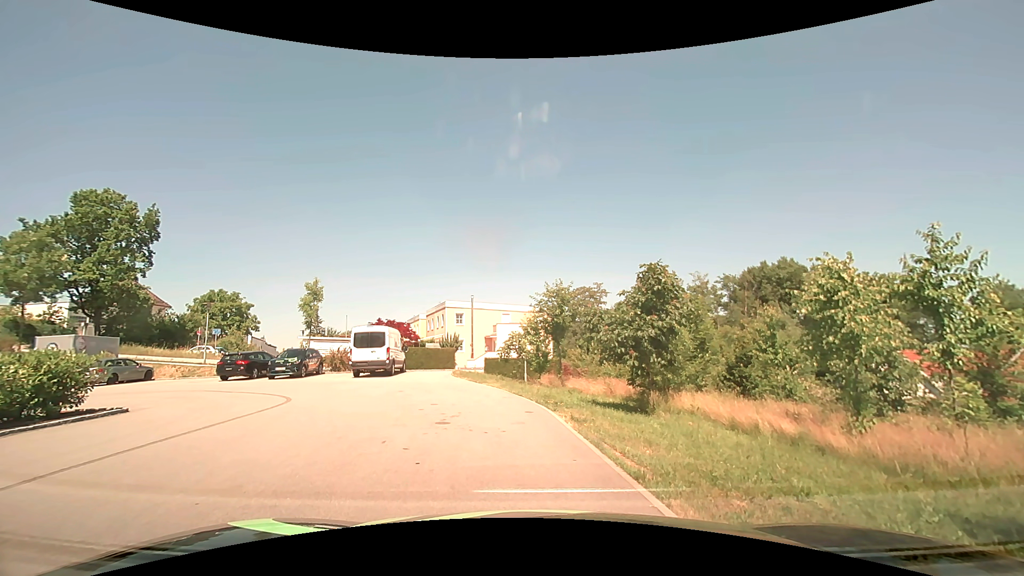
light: Day
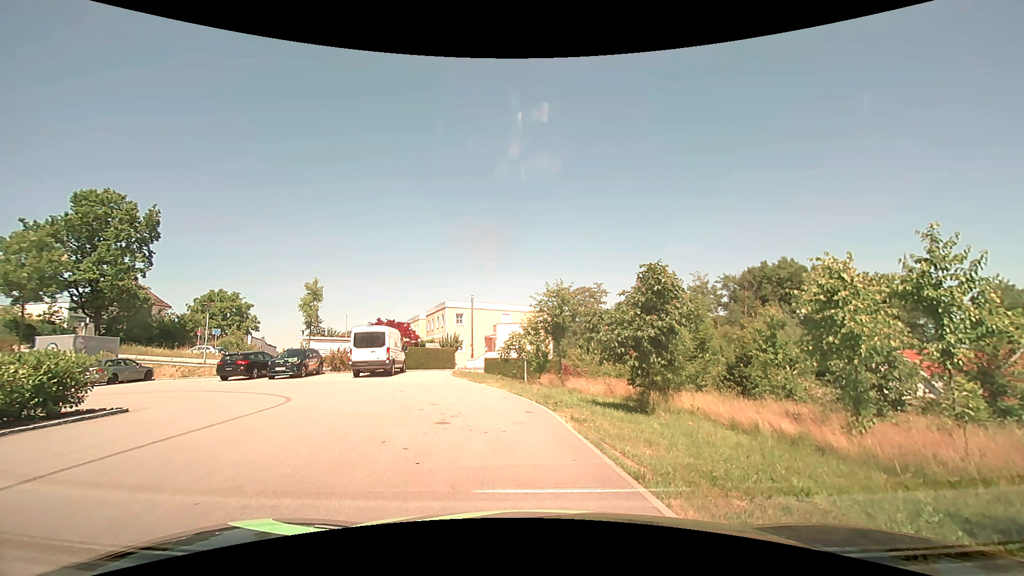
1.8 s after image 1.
(0.0, 0.0) m; 0°
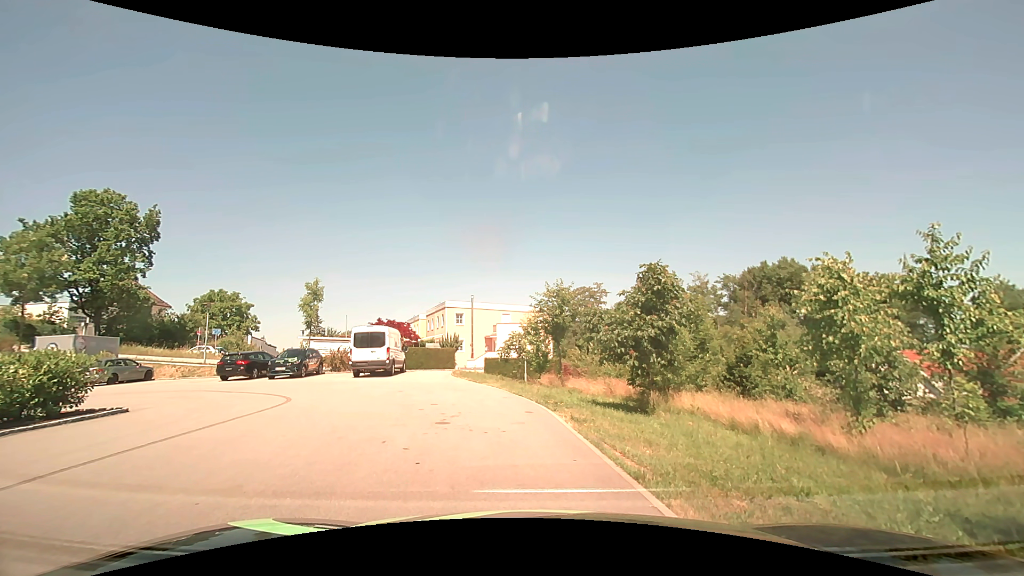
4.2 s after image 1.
(0.0, 0.0) m; 0°
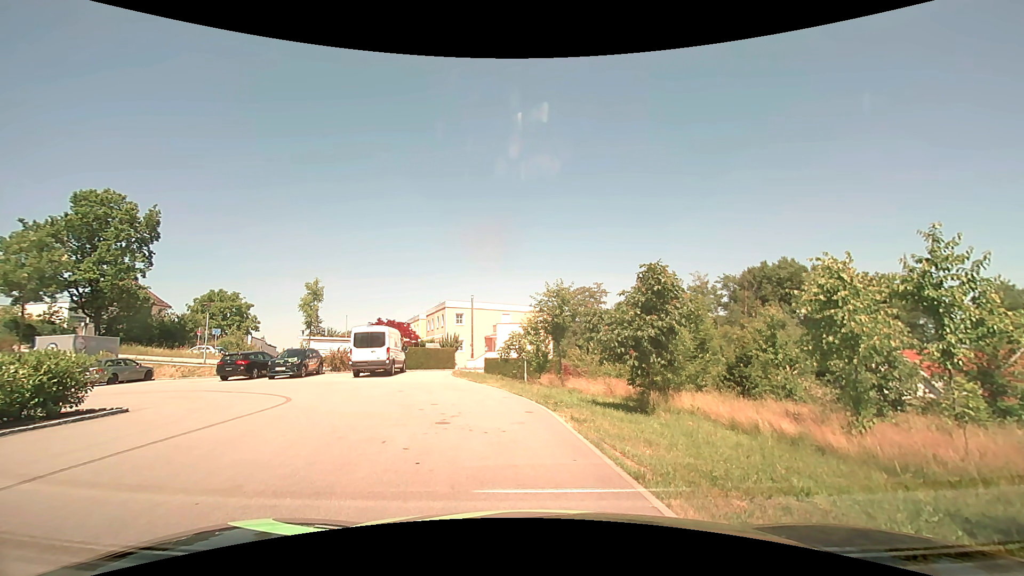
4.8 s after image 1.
(0.0, 0.0) m; 0°
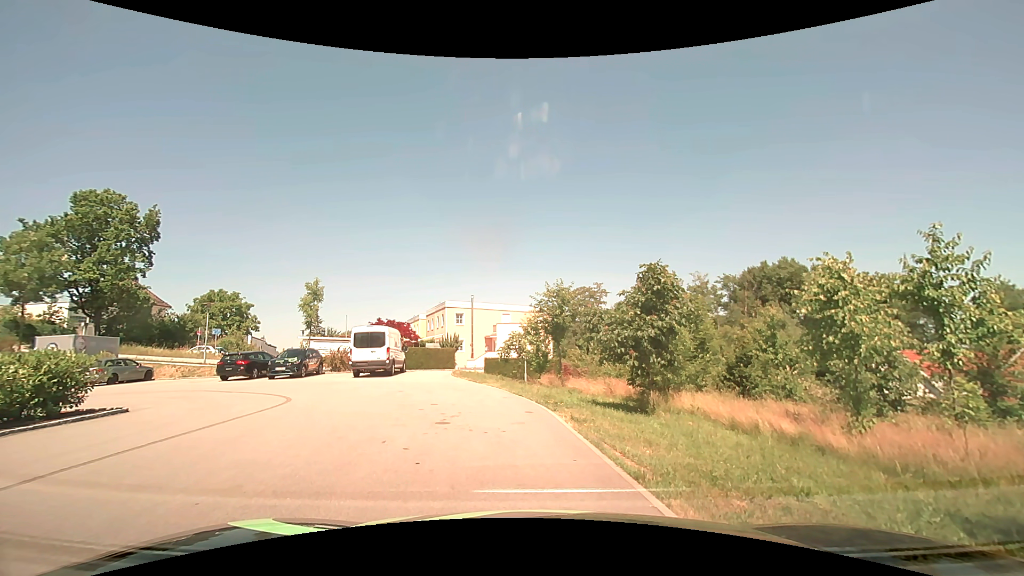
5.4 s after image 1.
(0.0, 0.0) m; 0°
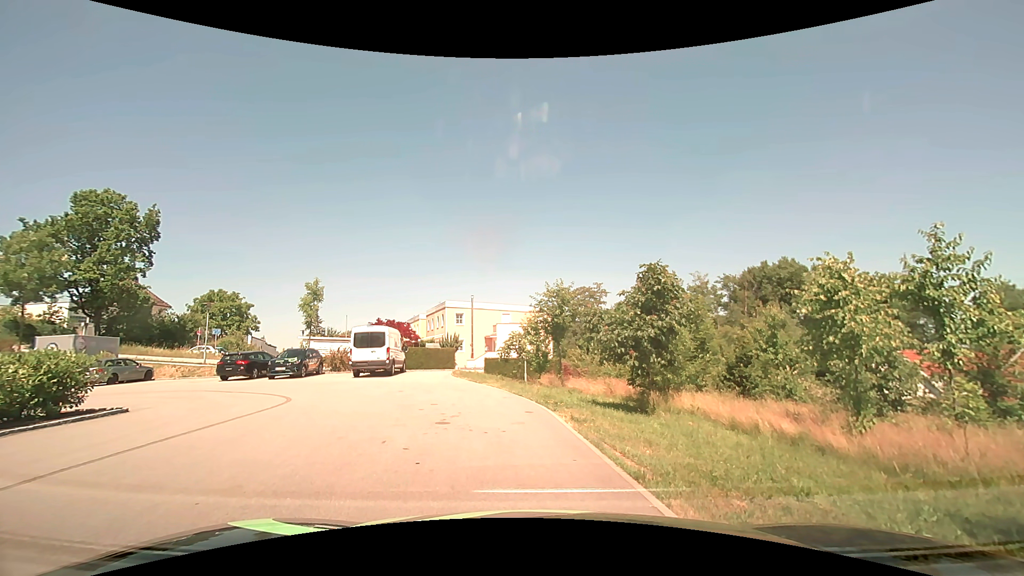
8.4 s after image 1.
(0.0, 0.0) m; 0°
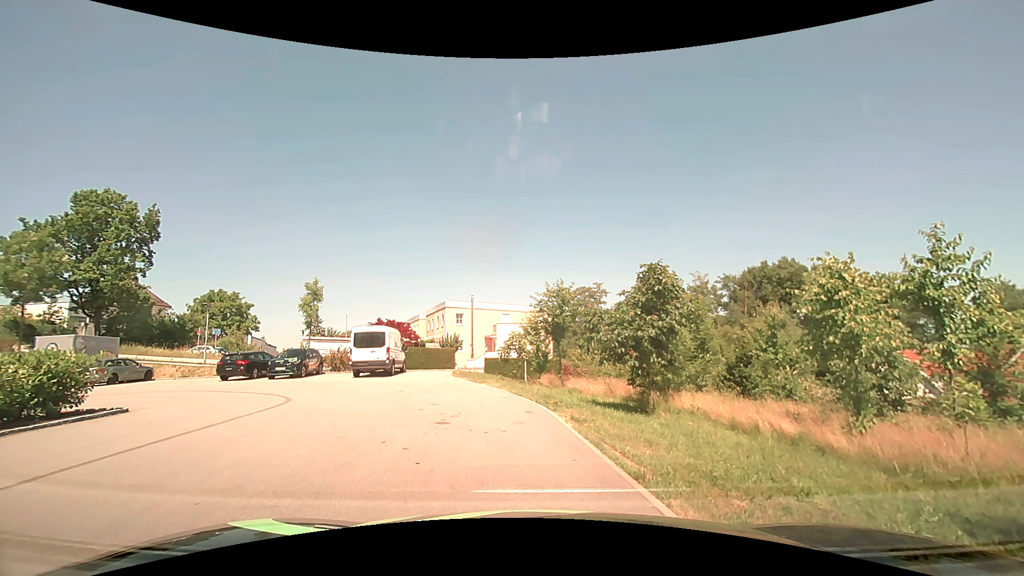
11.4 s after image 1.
(0.0, 0.0) m; 0°
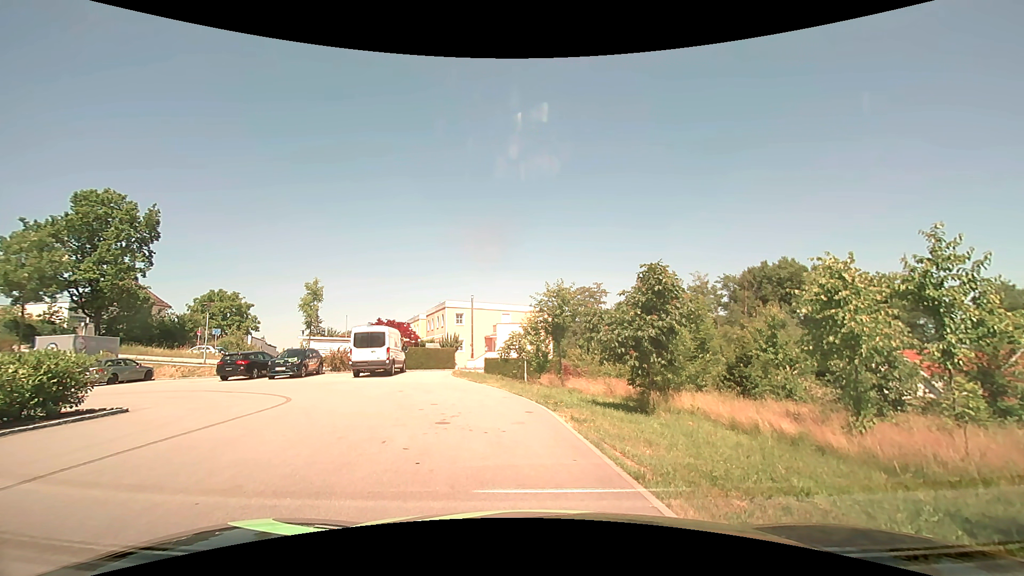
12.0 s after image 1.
(0.0, 0.0) m; 0°
